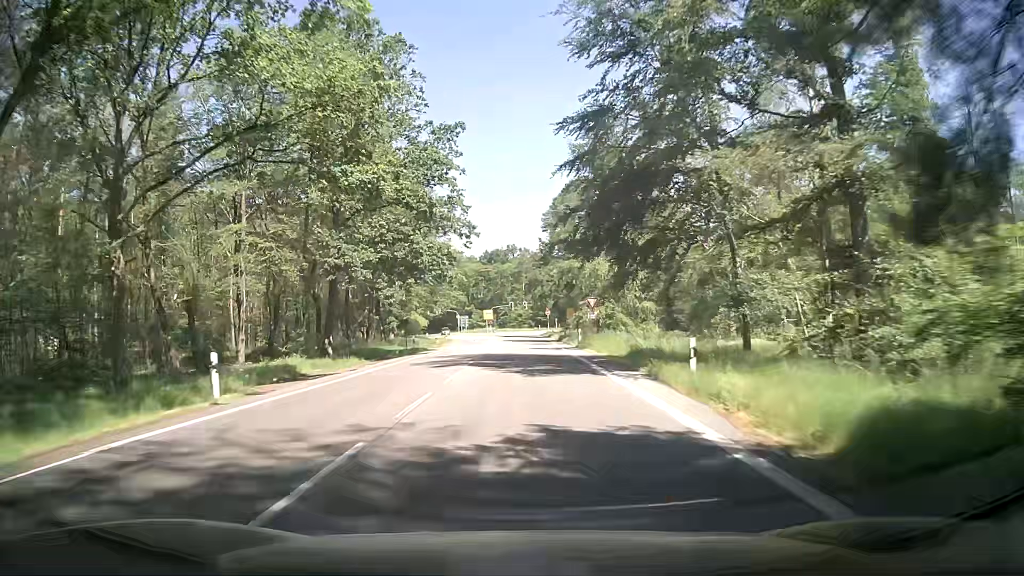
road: secondary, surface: asphalt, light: Day
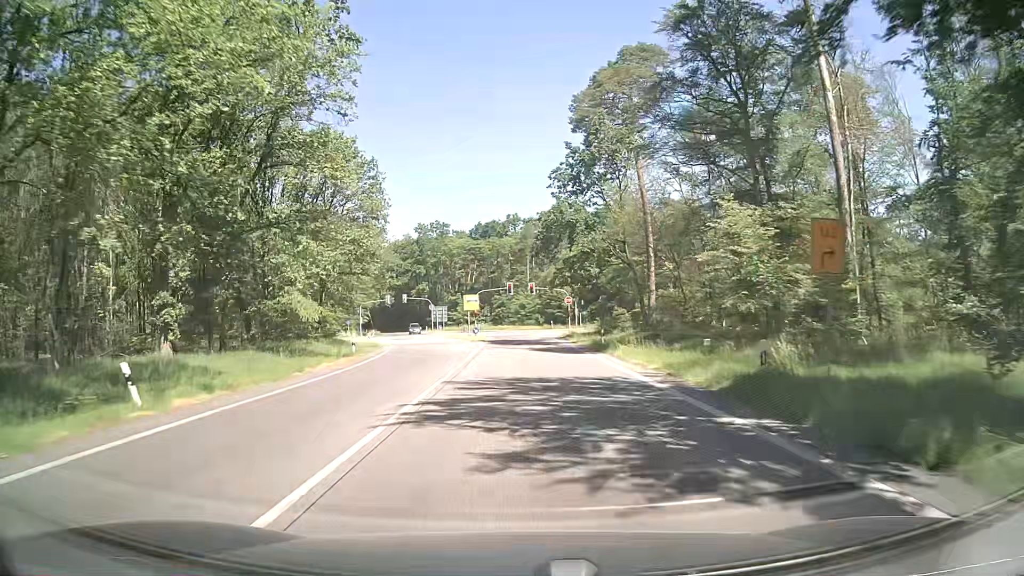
(-0.3, +52.0) m; -1°
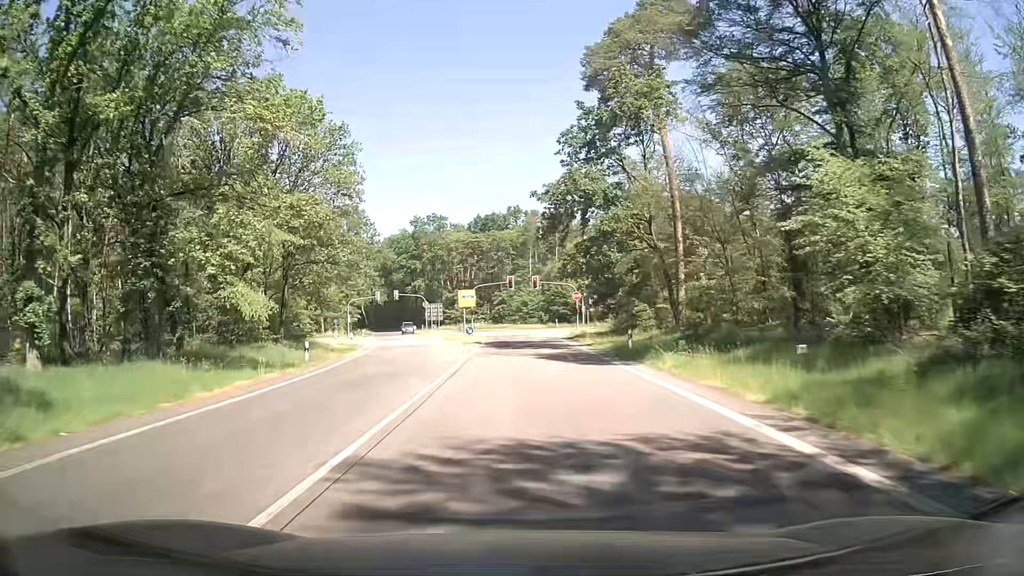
(0.0, +9.1) m; 0°
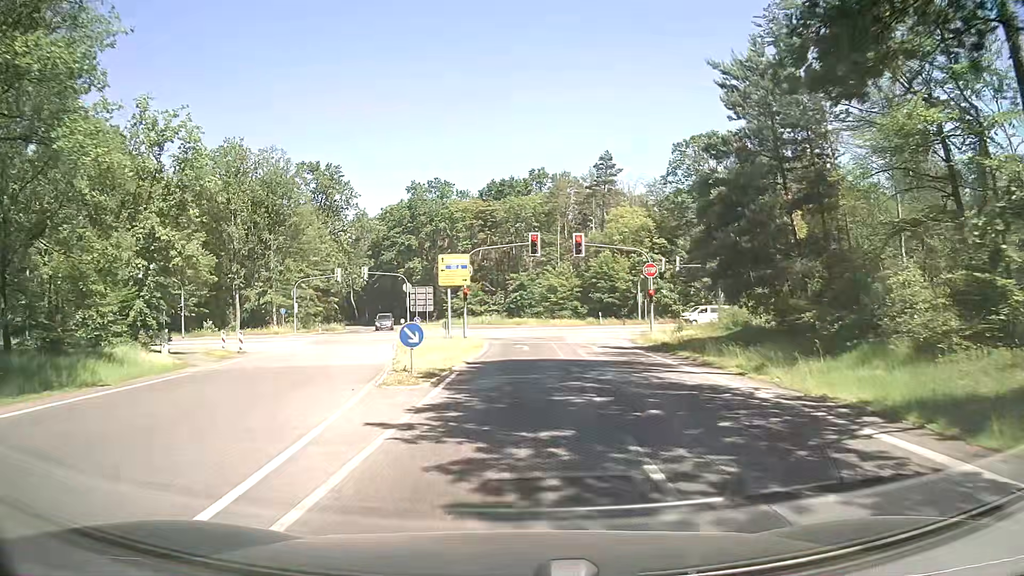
(-0.6, +32.3) m; -1°
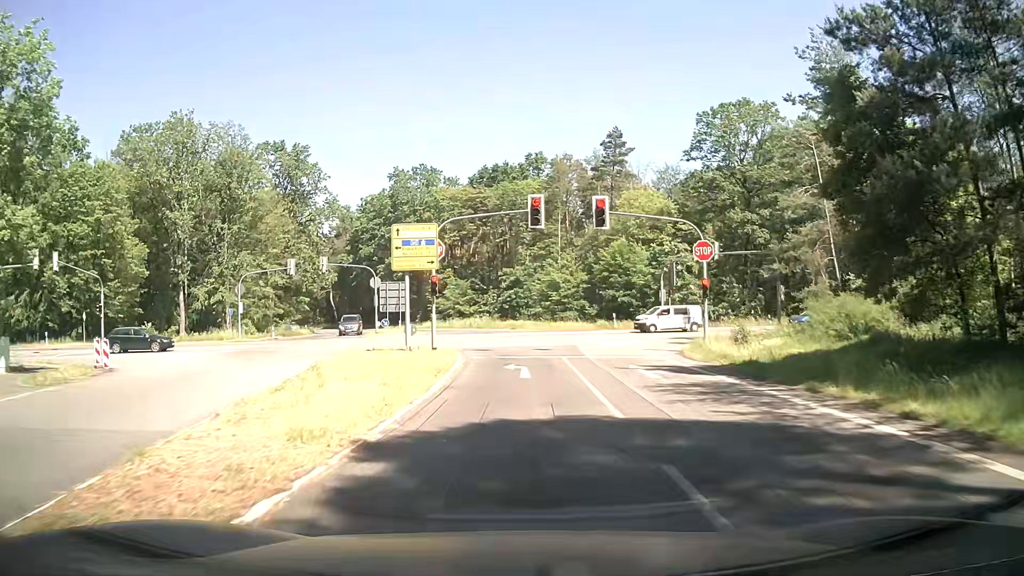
(0.0, +13.0) m; 0°
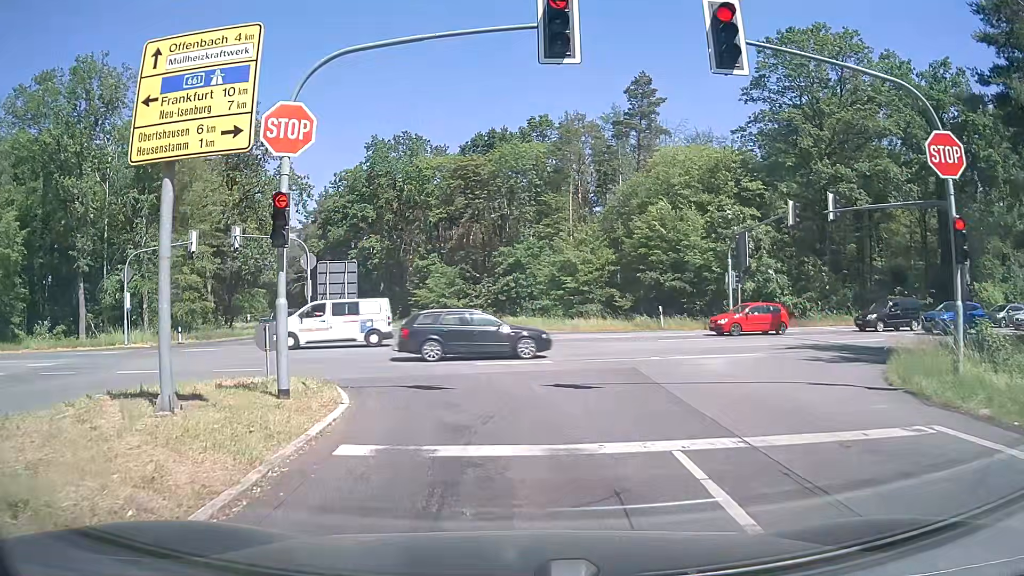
(0.0, +17.5) m; -2°
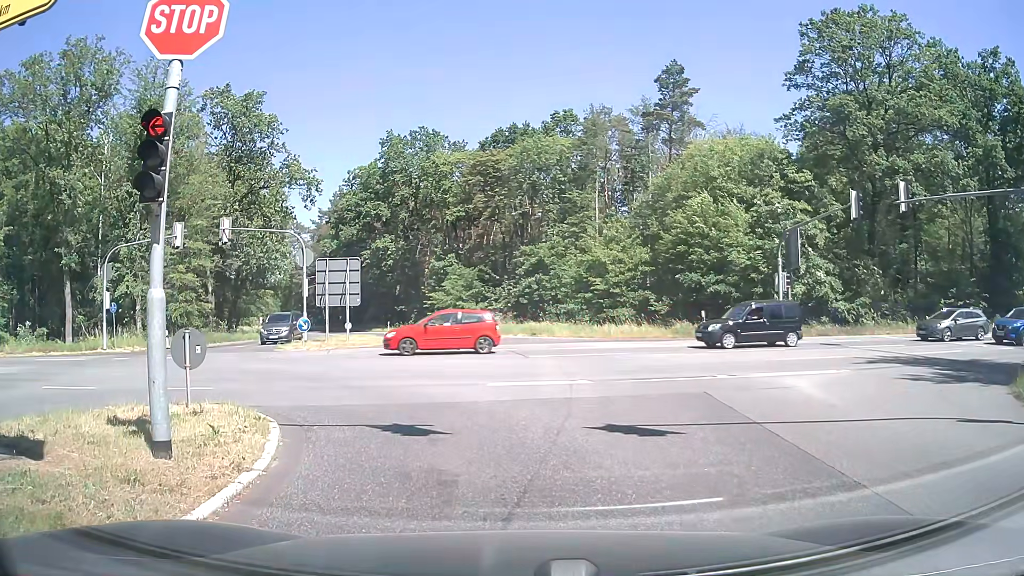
(0.0, +4.0) m; -3°
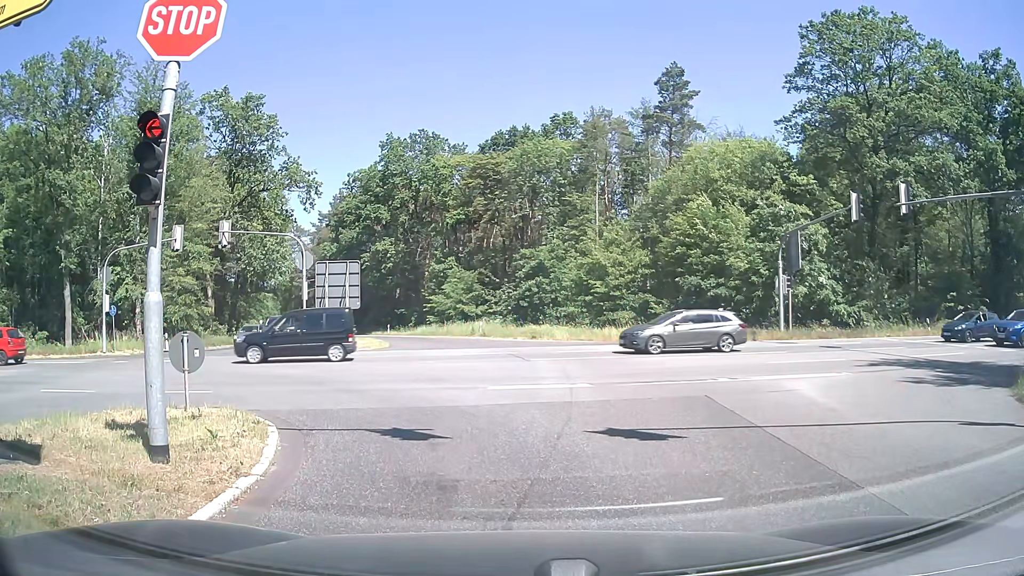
(0.0, +0.1) m; 0°
(0, +10) (-5, +18) (-14, +23) (-24, +23) (-34, +22) (-44, +20) (-54, +18) (-64, +16) (-73, +15) (-83, +13) m
